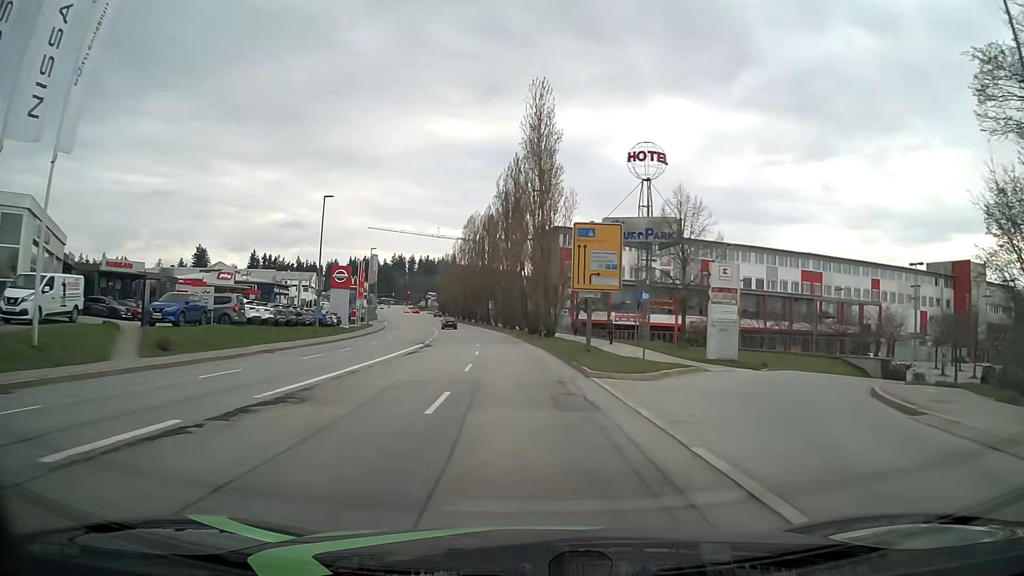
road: tertiary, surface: asphalt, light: Day
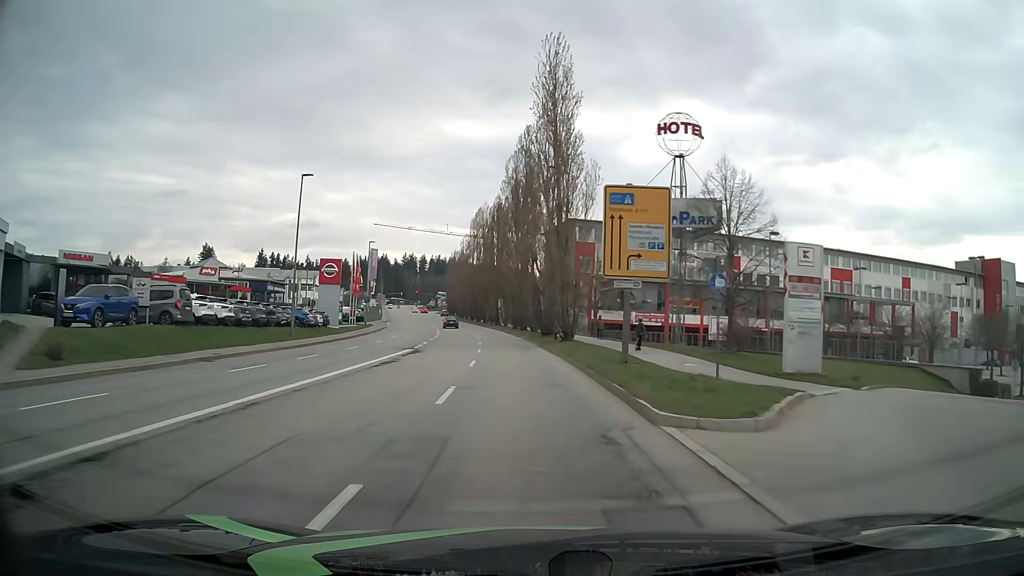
(-0.1, +7.6) m; -1°
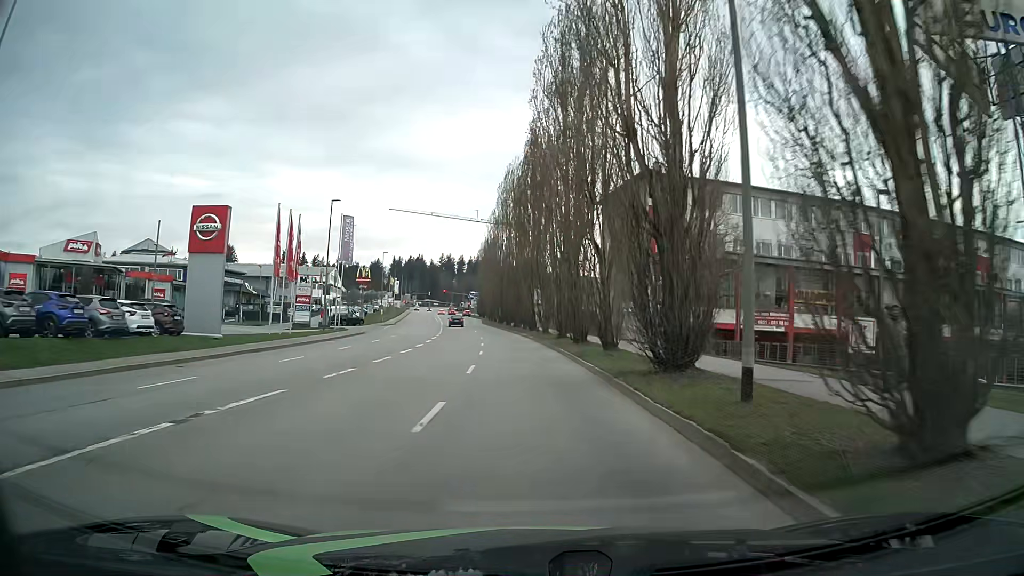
(-1.0, +30.5) m; -4°
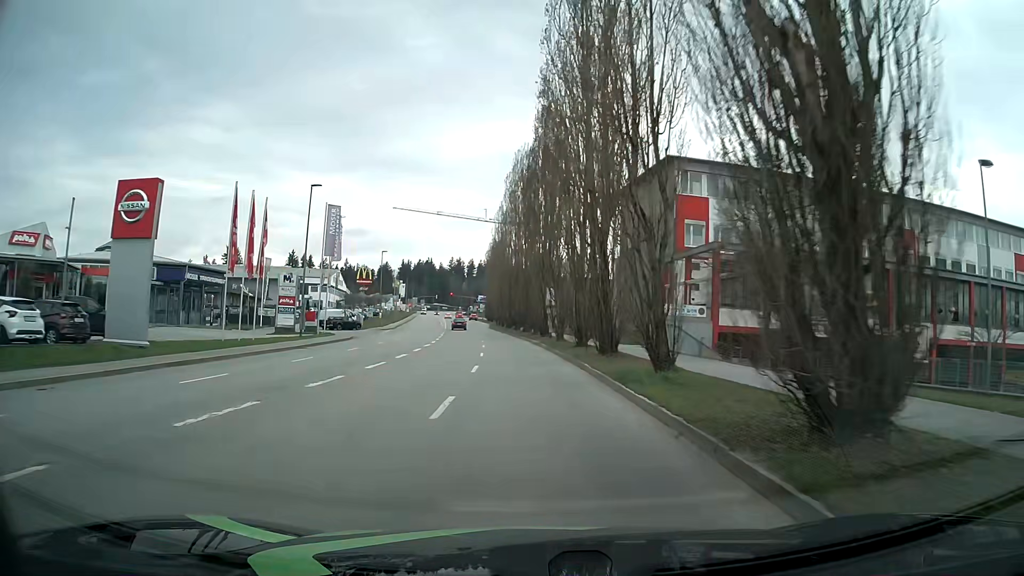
(-0.1, +7.6) m; -1°
(0, +10) (0, +20) (-1, +30) (-1, +40) (-2, +50) (-3, +60) (-4, +70) (-6, +80) (-7, +90) (-8, +100) m
